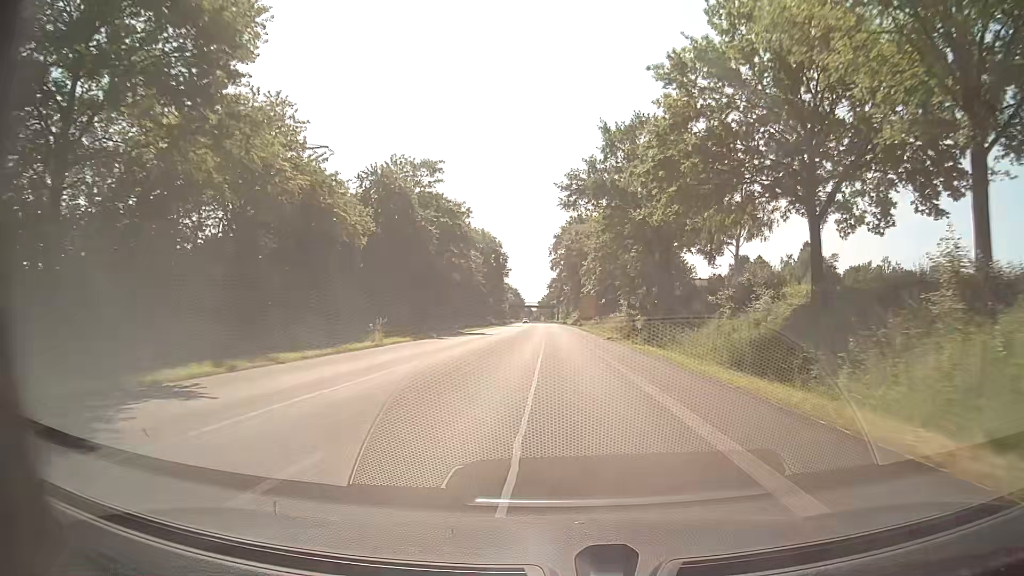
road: primary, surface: asphalt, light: Day
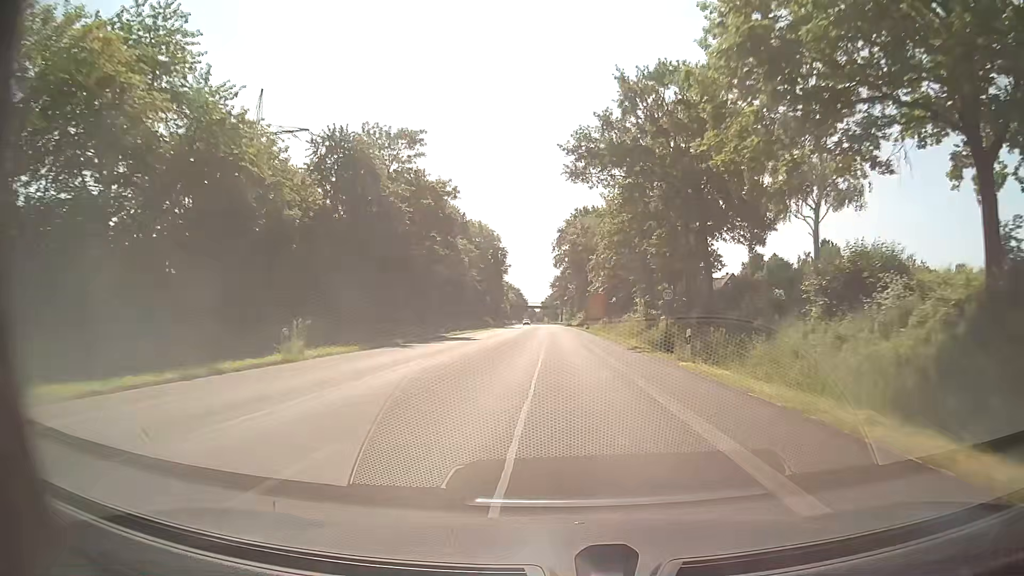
(0.0, +11.1) m; 0°
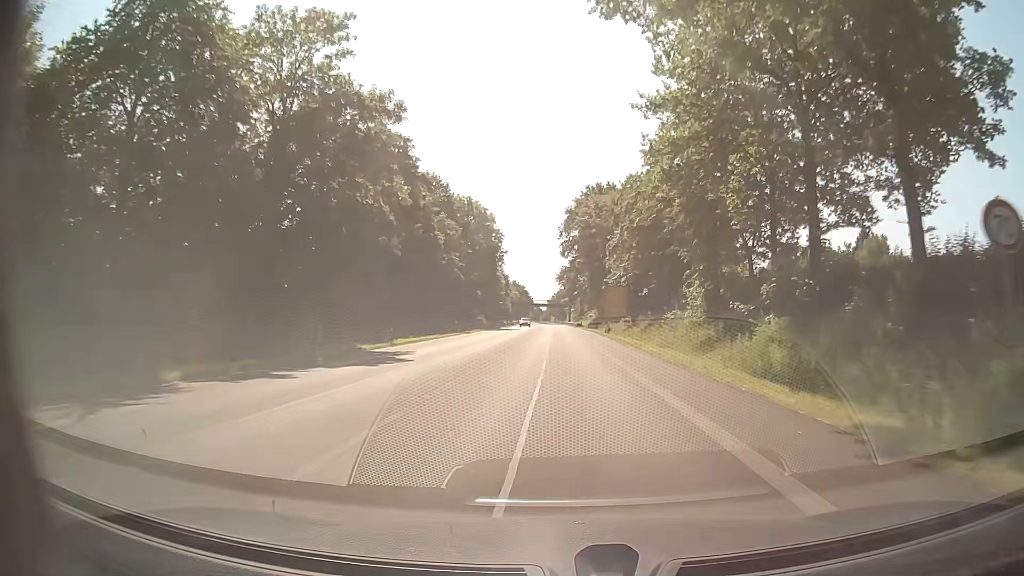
(-0.1, +22.3) m; 0°
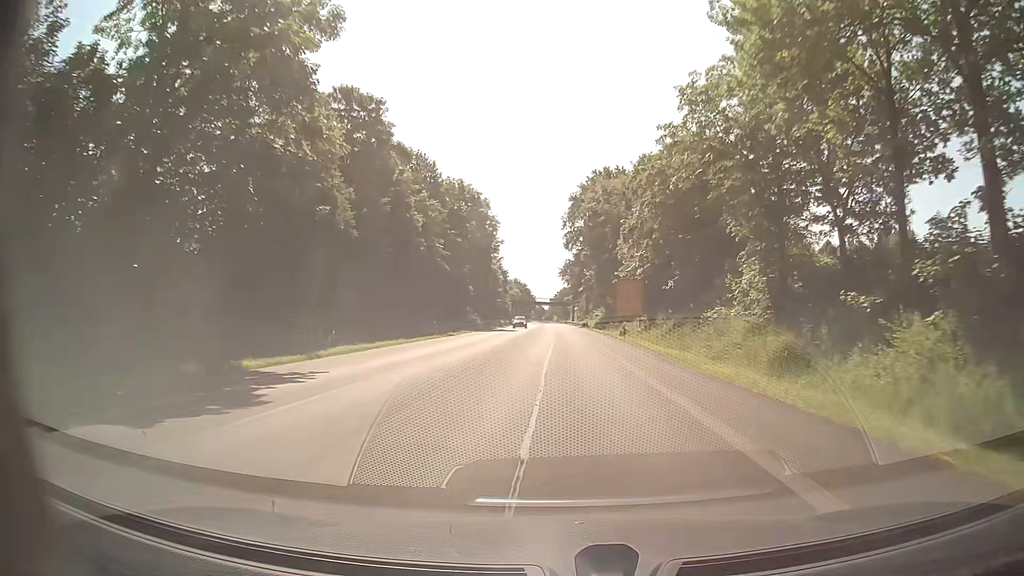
(0.0, +11.1) m; 0°
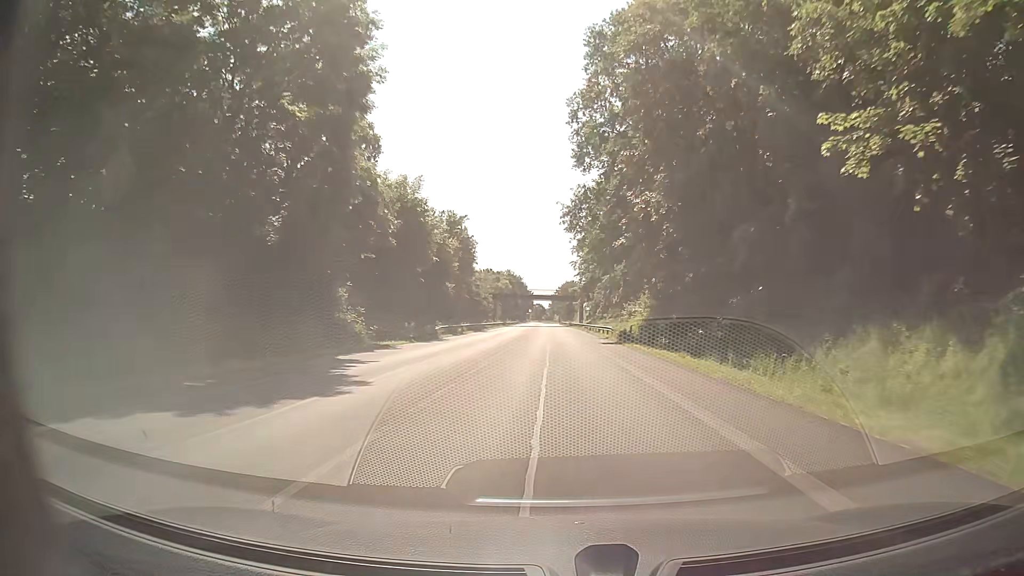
(+0.1, +55.6) m; 0°
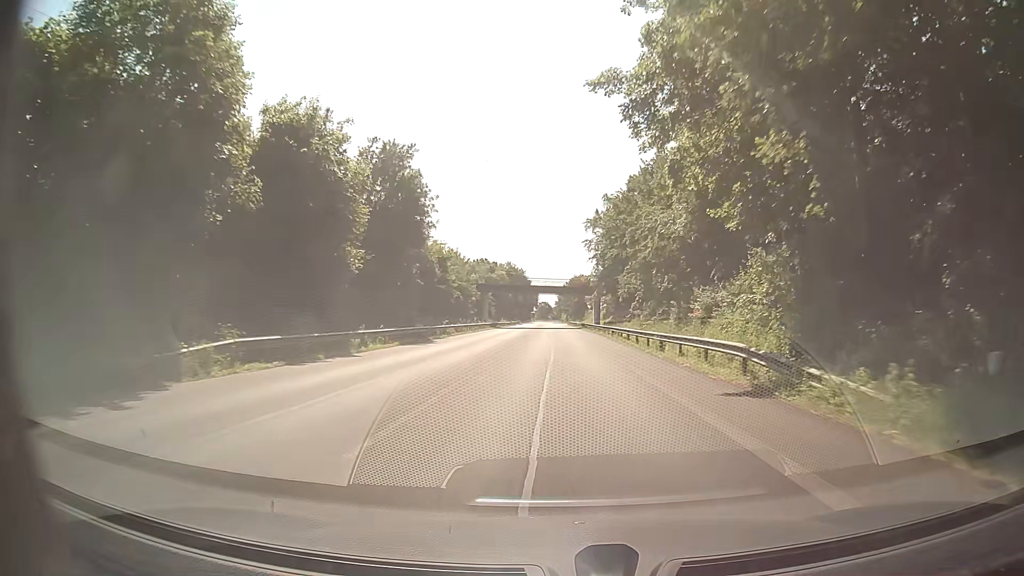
(-0.2, +33.4) m; -1°
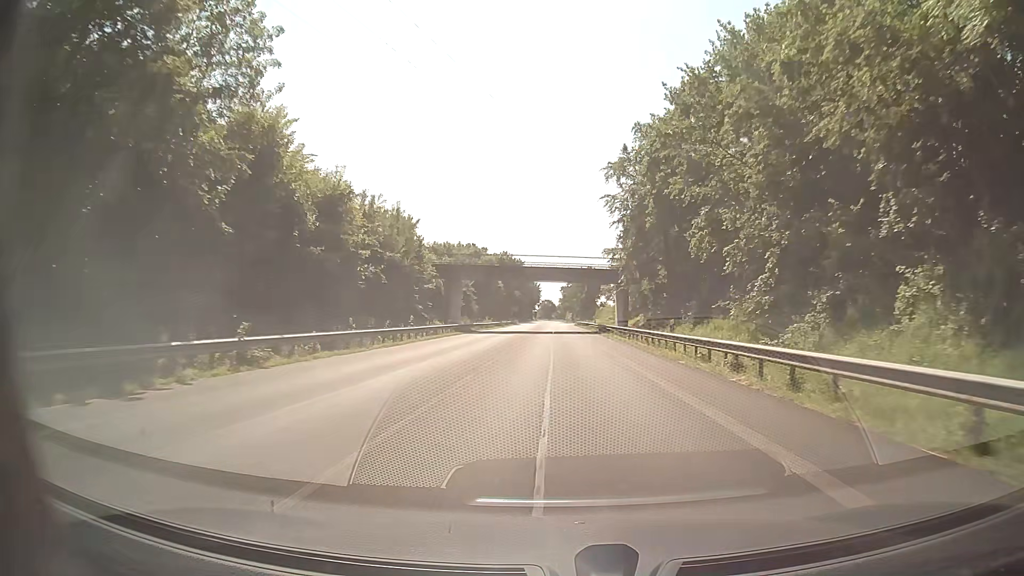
(-0.2, +33.5) m; 0°
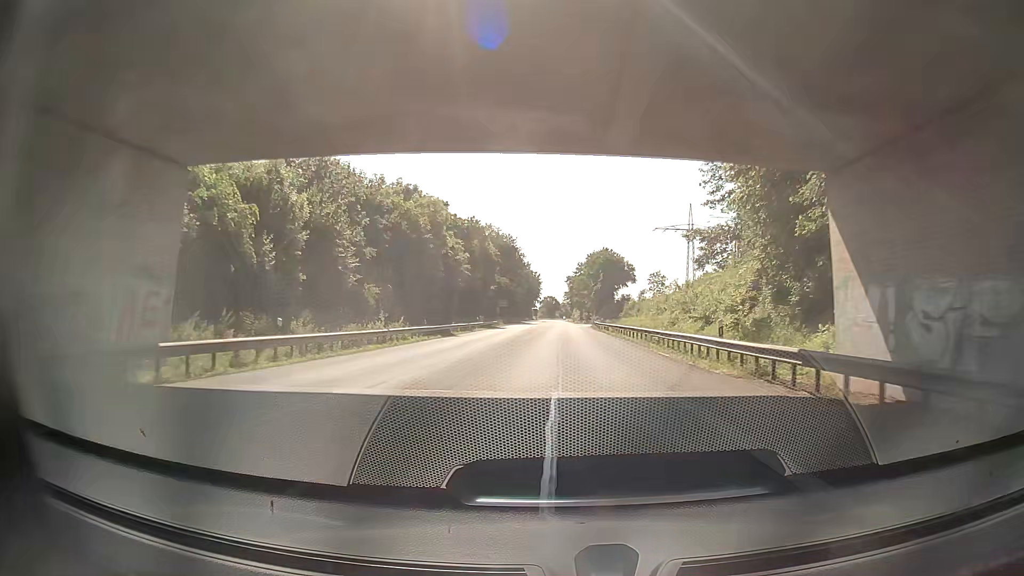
(-0.2, +55.7) m; 0°
(0, +10) (0, +20) (0, +30) (0, +40) (+1, +50) (+1, +60) (+1, +70) (+1, +80) (+1, +90) (+1, +100) m
